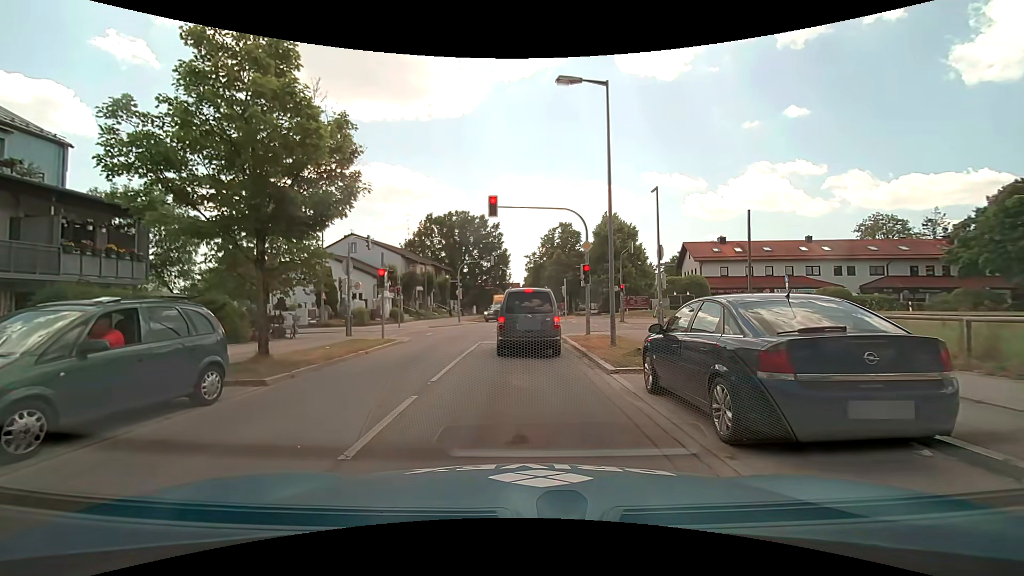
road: secondary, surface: asphalt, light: Day
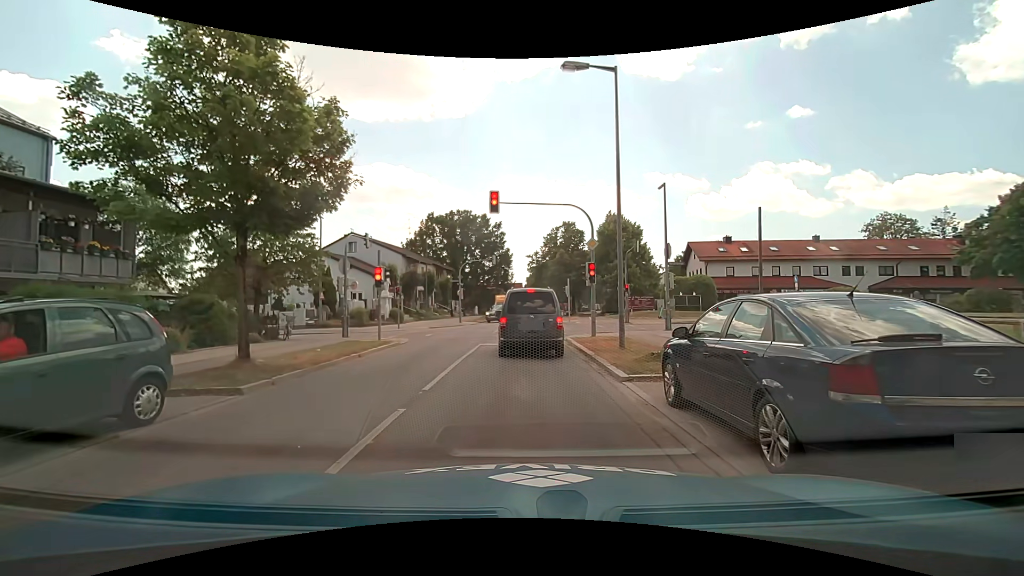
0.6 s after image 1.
(0.0, +0.9) m; +2°
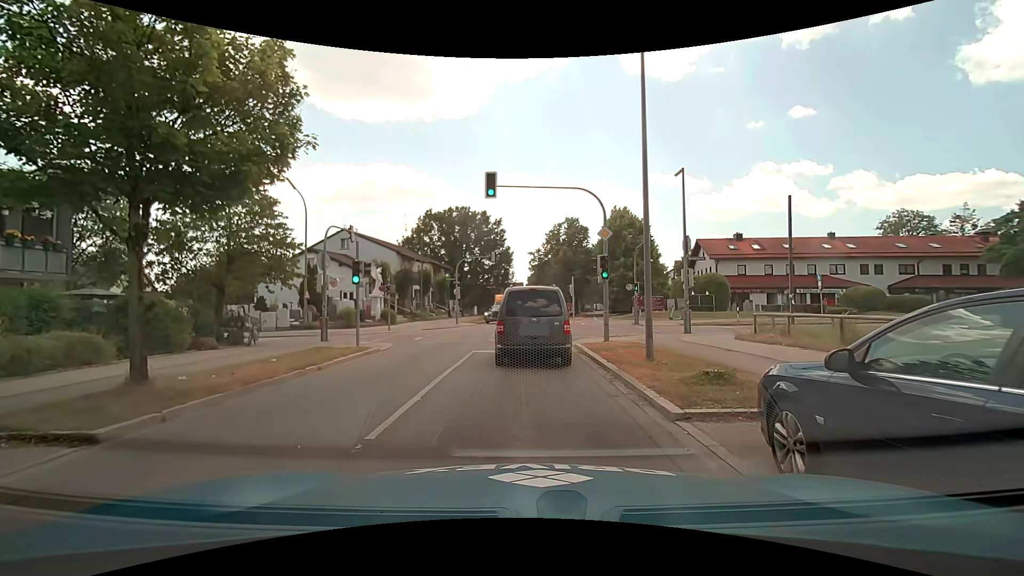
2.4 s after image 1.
(-0.1, +3.0) m; -2°
(0, +10) (0, +20) (+1, +30) (+2, +40) (+2, +50) (+4, +60) (+5, +70) (+6, +80) (+8, +90) (+10, +99) m
